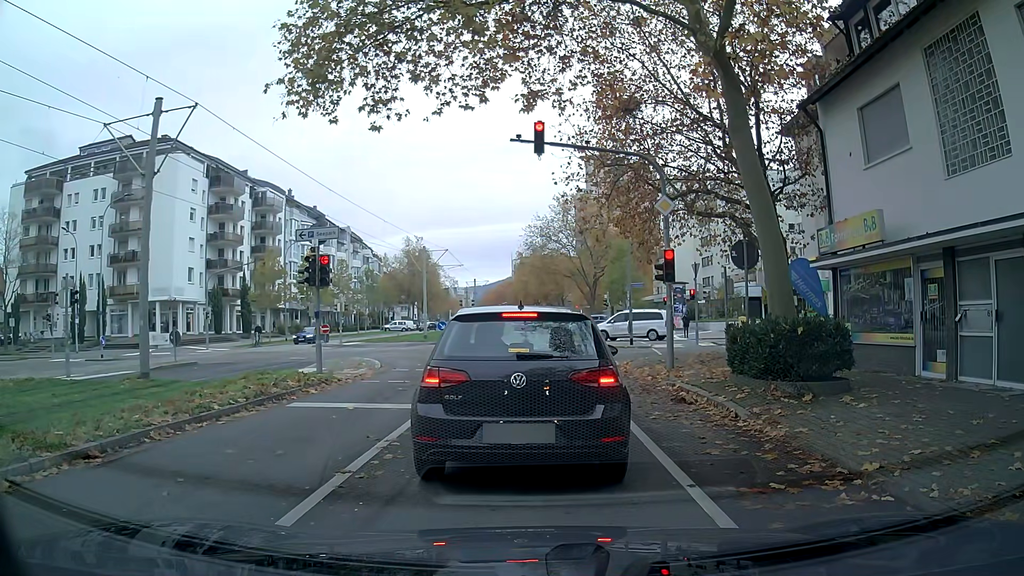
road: tertiary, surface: asphalt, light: Day
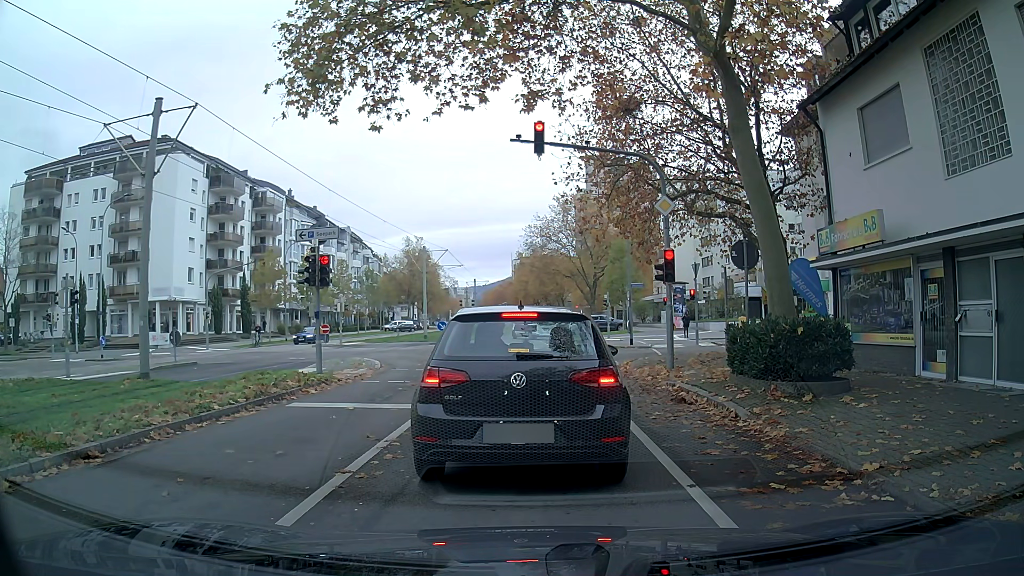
(0.0, +0.1) m; 0°
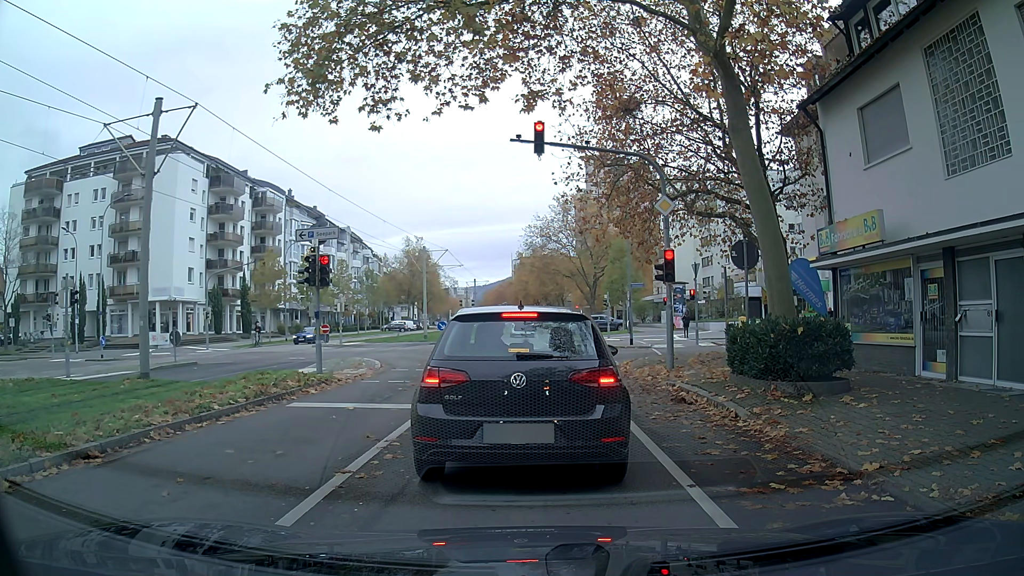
(0.0, 0.0) m; 0°
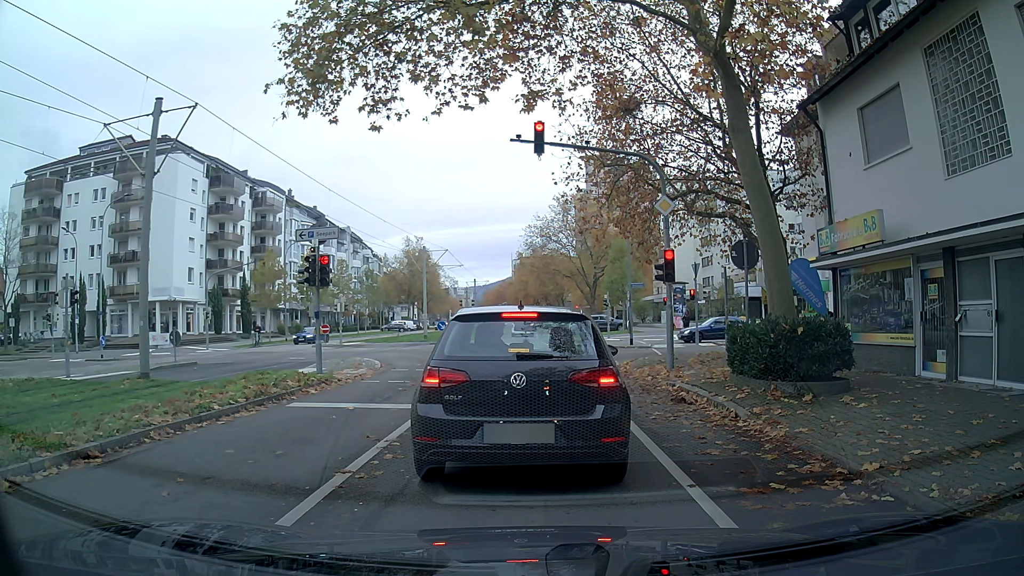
(0.0, 0.0) m; 0°
(0, +10) (0, +20) (+3, +29) (+12, +33) (+22, +36) (+31, +38) (+41, +40) (+51, +42) (+61, +45) (+71, +47) m
